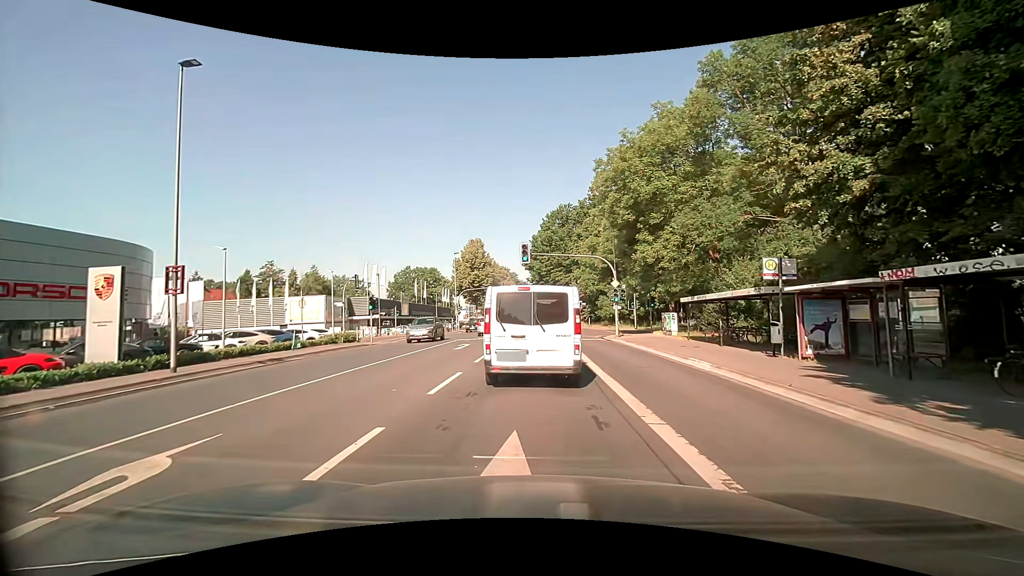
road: secondary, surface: asphalt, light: Day
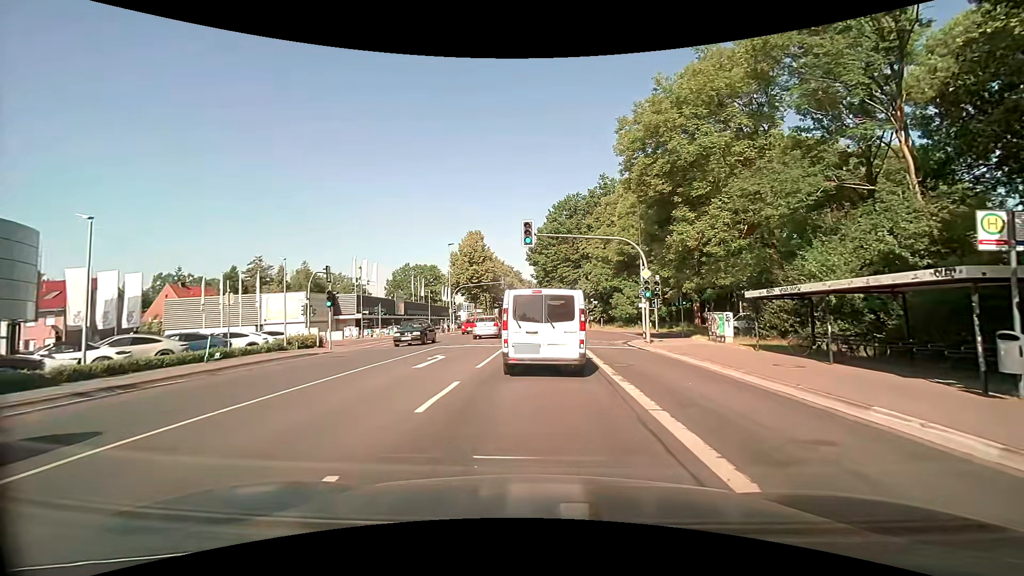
(-0.1, +8.1) m; -1°
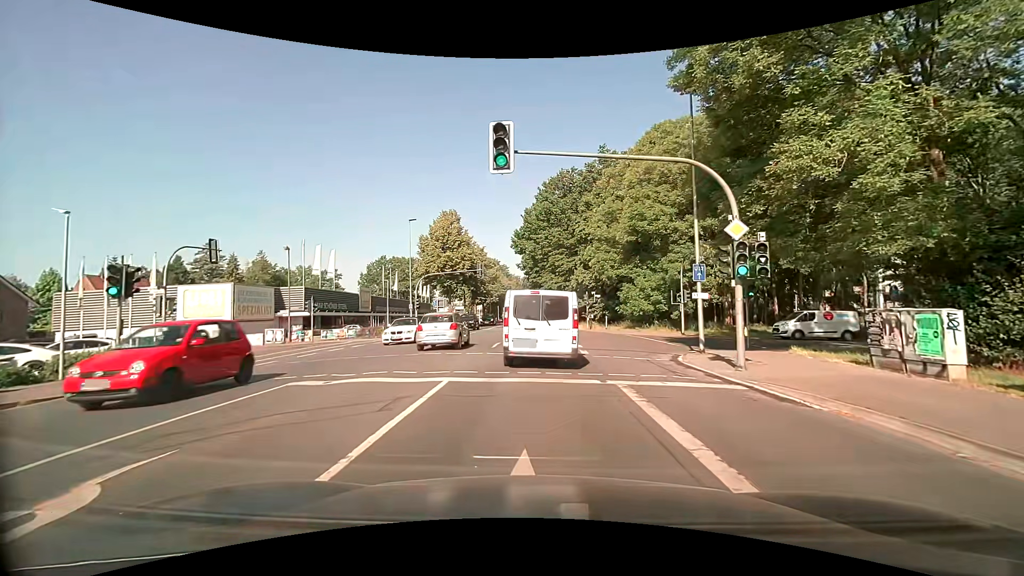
(+0.2, +13.0) m; +1°
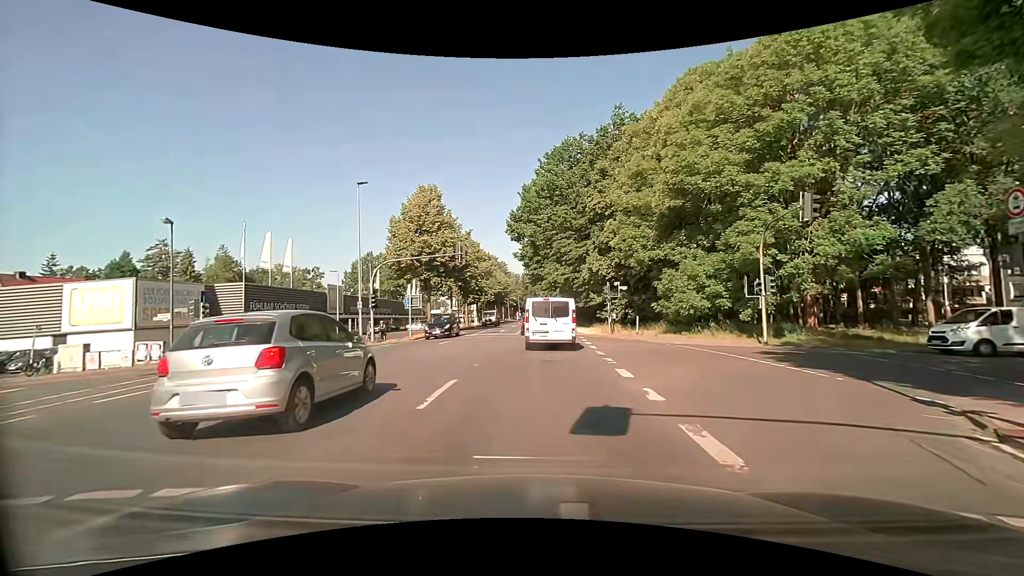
(0.0, +13.4) m; 0°
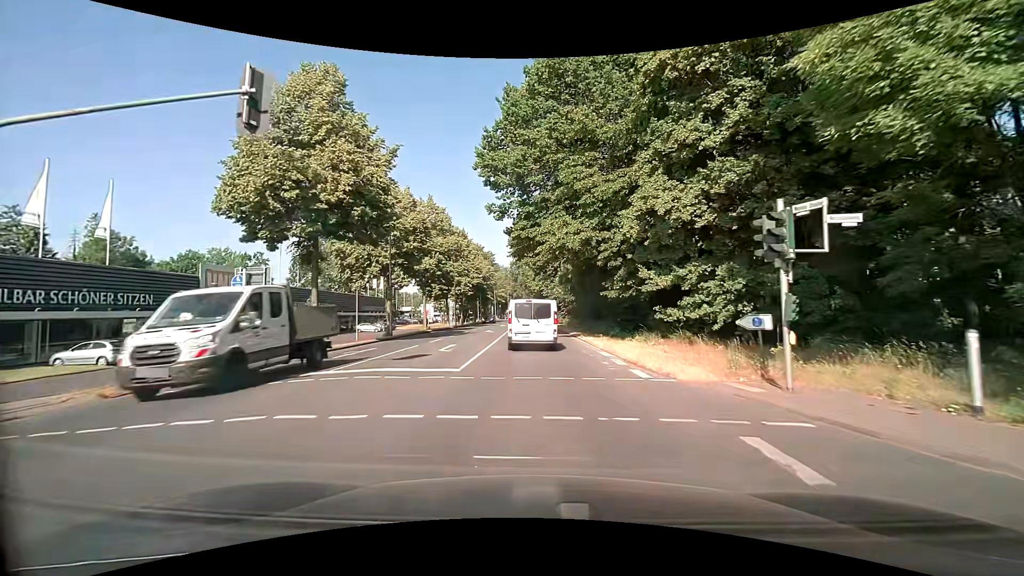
(+0.3, +25.0) m; +1°
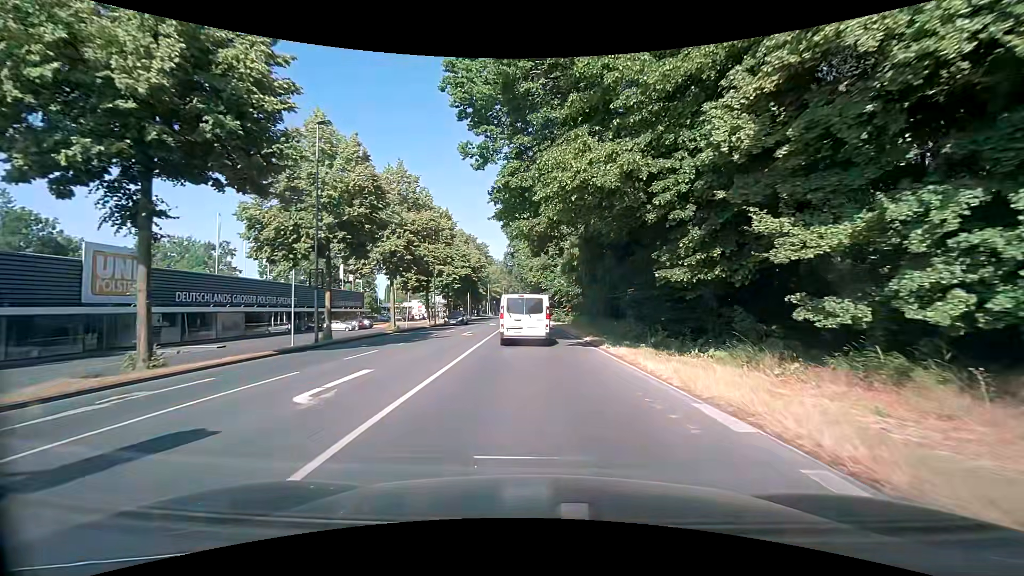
(+0.1, +11.3) m; +1°
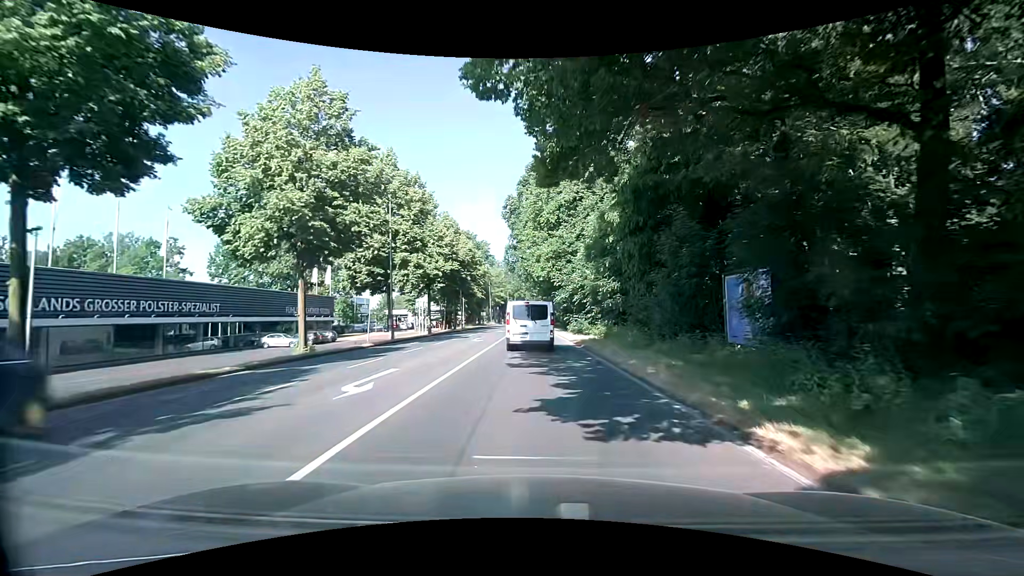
(0.0, +18.1) m; -1°
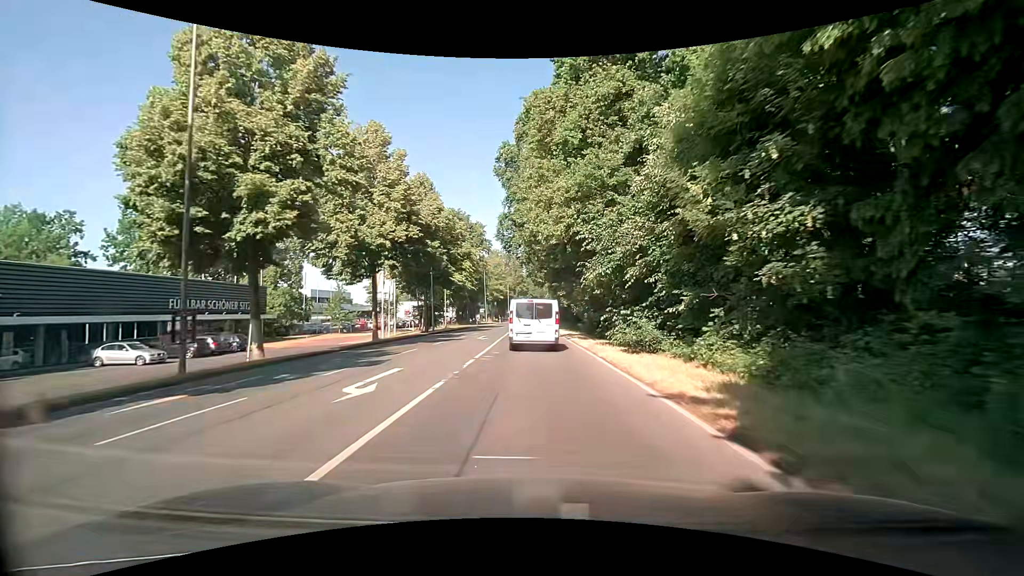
(+0.1, +20.7) m; +1°
(0, +10) (0, +20) (0, +30) (-1, +40) (-1, +50) (-1, +60) (-1, +70) (-1, +80) (-1, +90) (-1, +100) m
